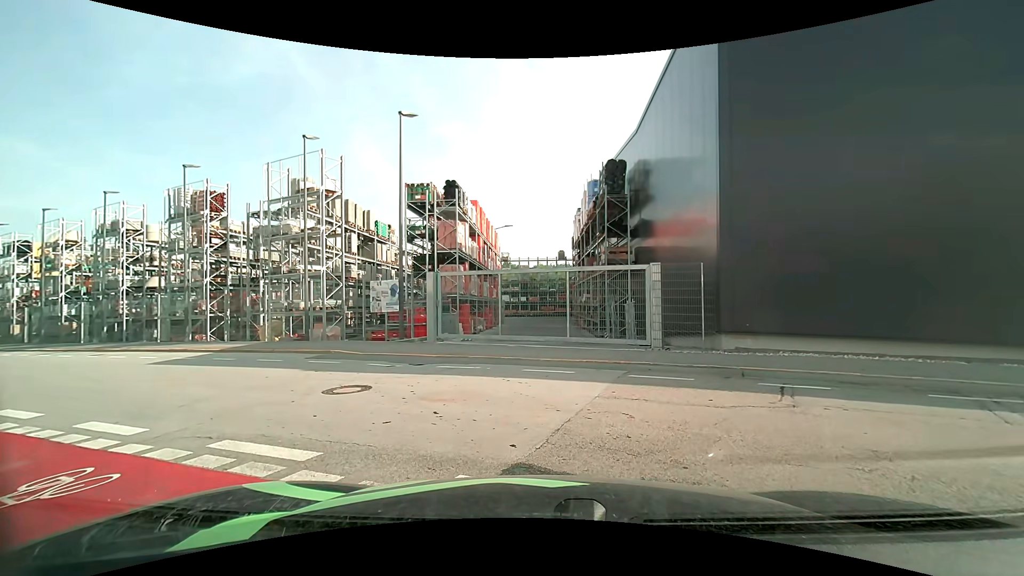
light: Day
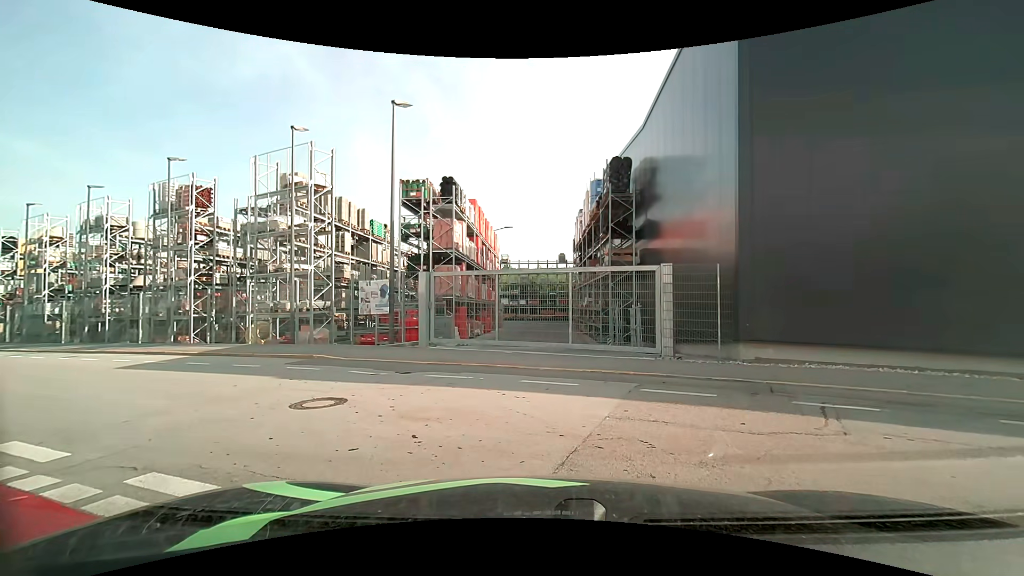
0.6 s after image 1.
(0.0, +1.1) m; +1°
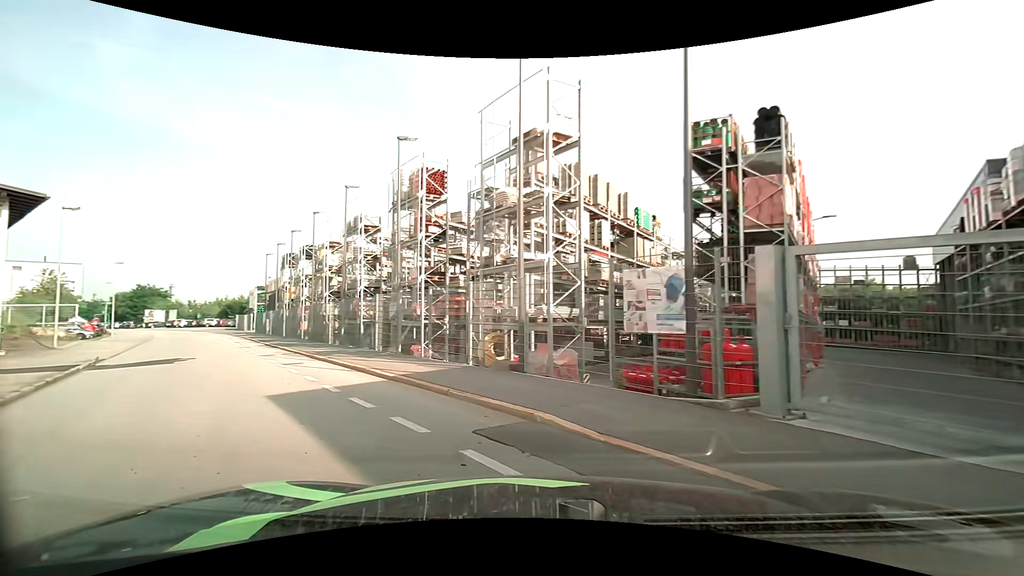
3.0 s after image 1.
(-1.8, +7.7) m; -28°
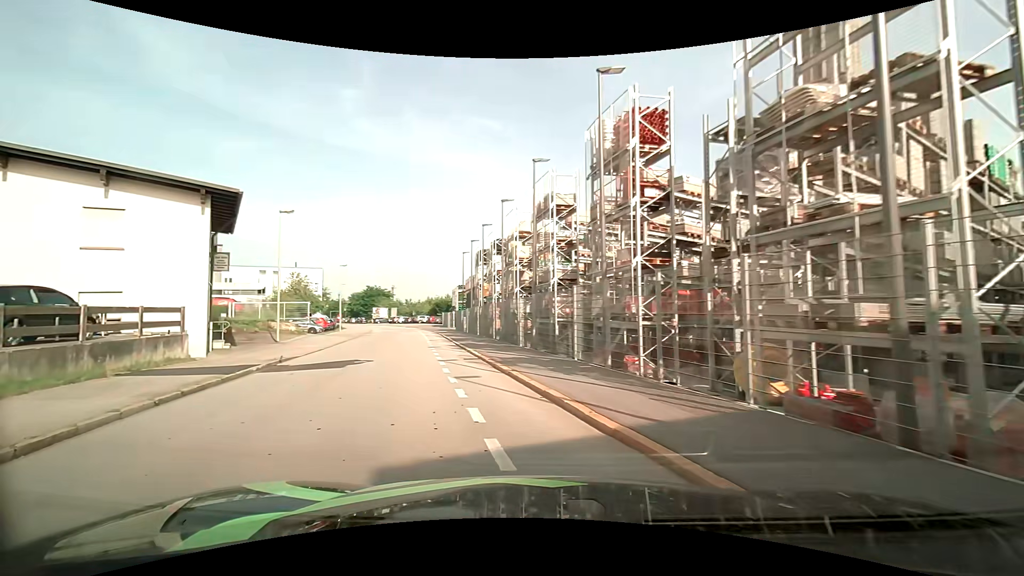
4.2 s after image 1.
(-1.1, +5.2) m; -22°
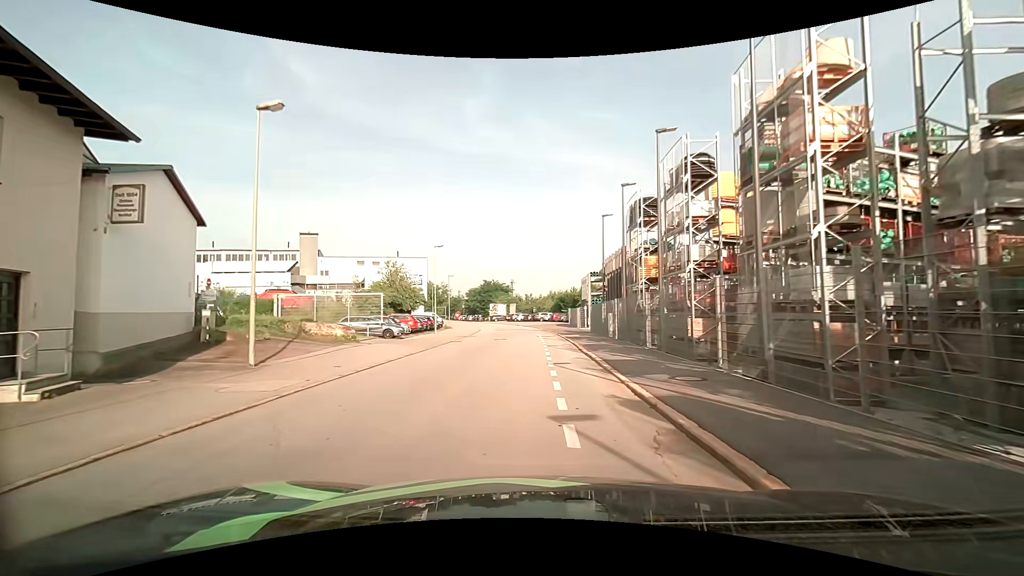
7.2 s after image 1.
(-3.4, +17.4) m; -14°
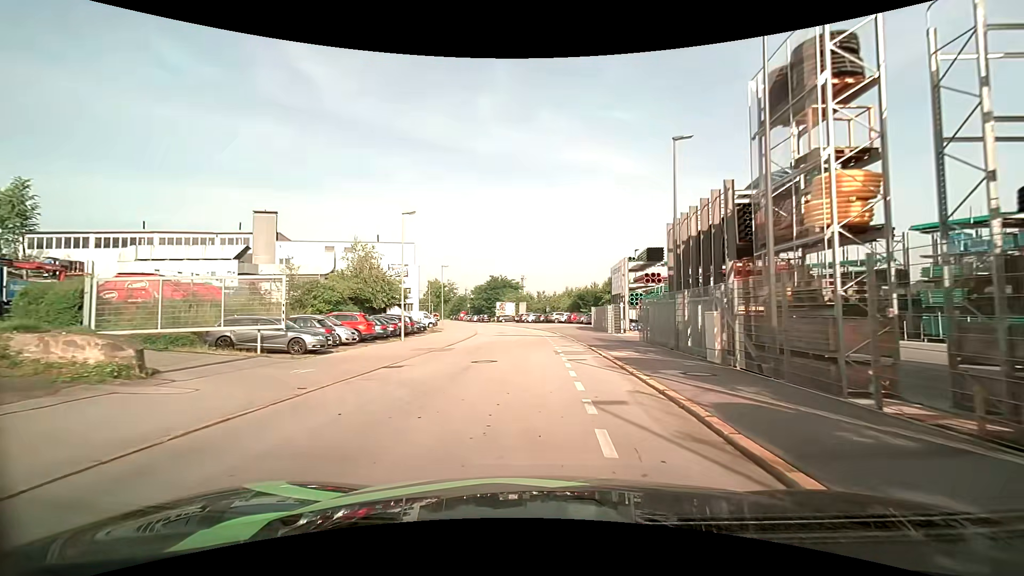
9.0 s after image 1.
(-0.3, +14.8) m; -1°
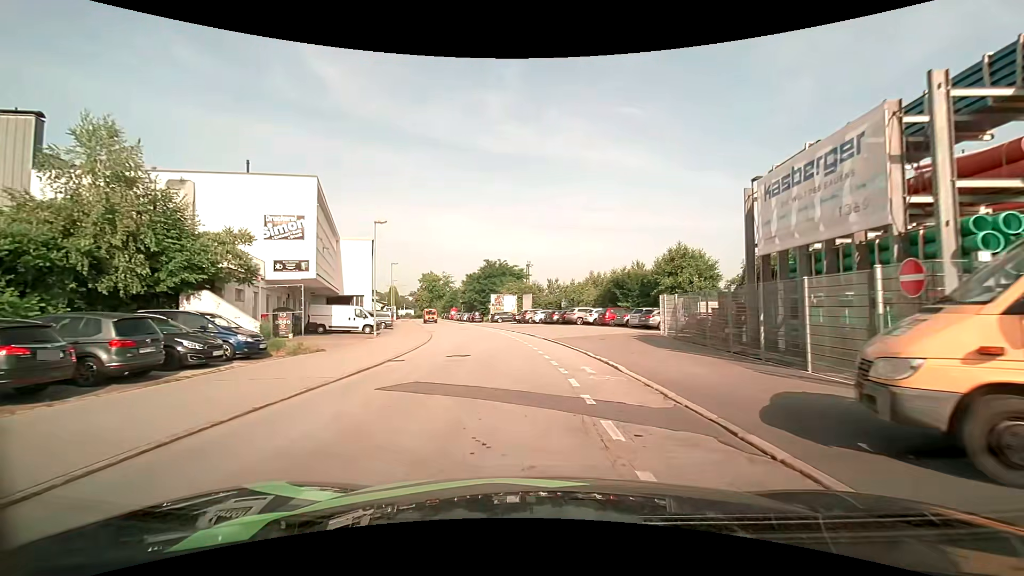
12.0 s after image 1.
(-0.3, +27.9) m; -1°
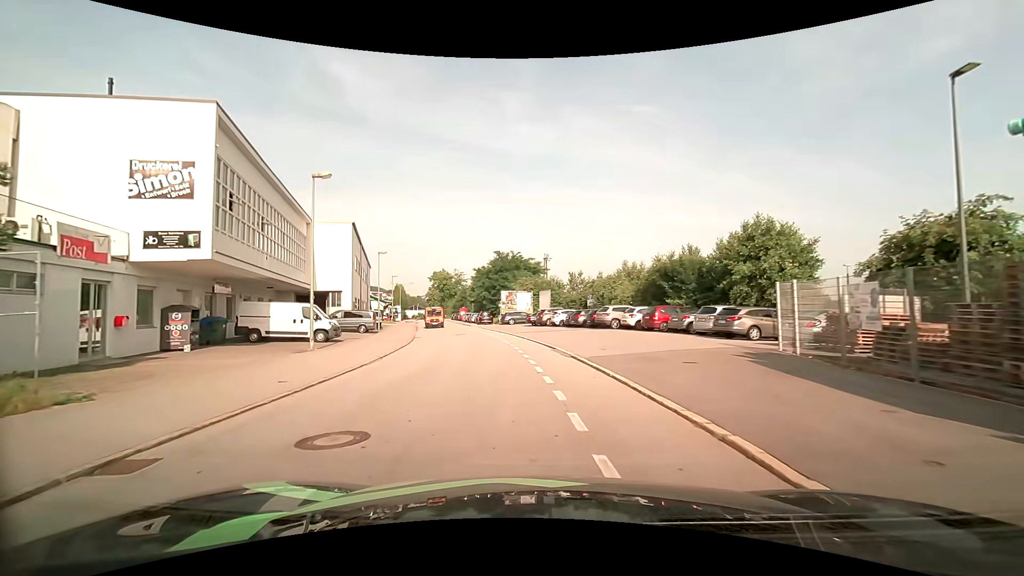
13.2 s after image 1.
(-0.2, +11.6) m; -3°
(0, +10) (-1, +20) (-2, +30) (-4, +40) (-7, +49) (-9, +59) (-12, +69) (-14, +79) (-16, +88) (-18, +98) m
